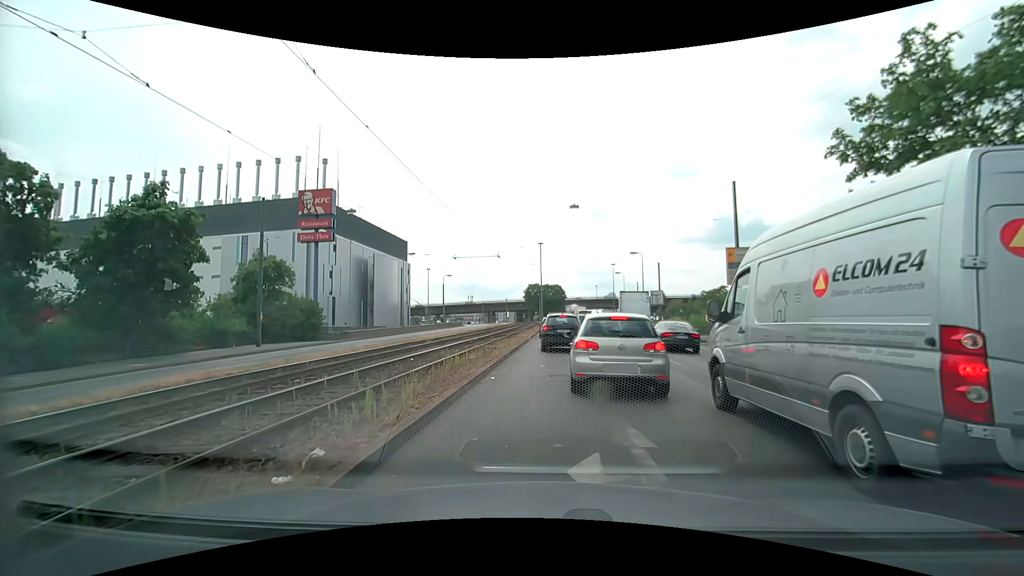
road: primary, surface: asphalt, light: Day
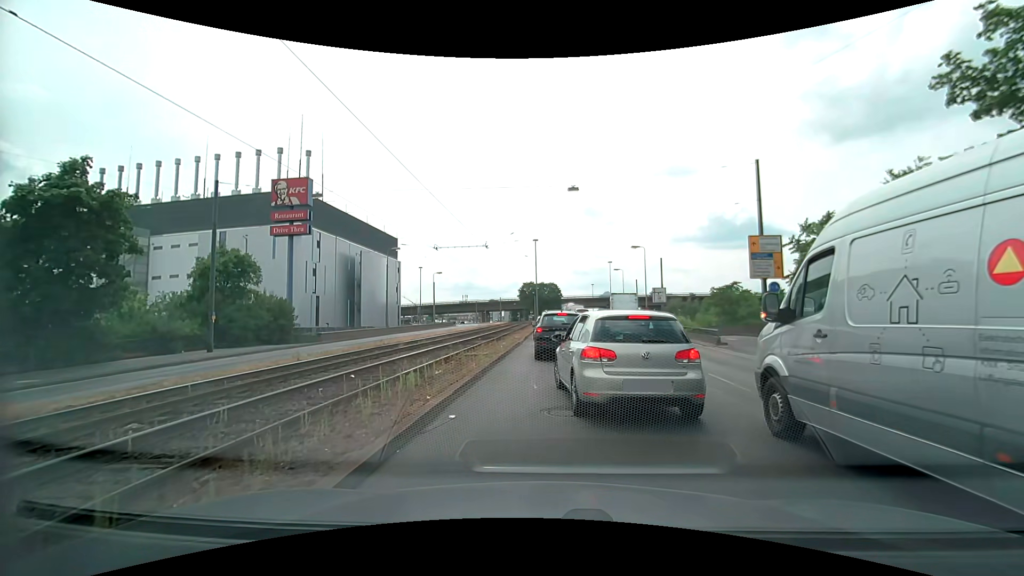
(+0.1, +4.5) m; 0°
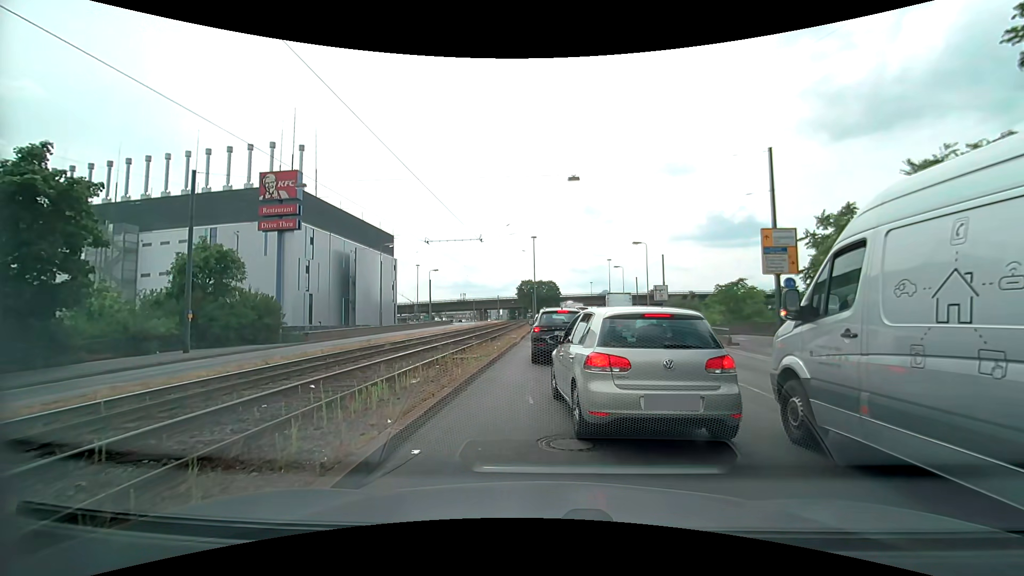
(0.0, +1.8) m; +1°
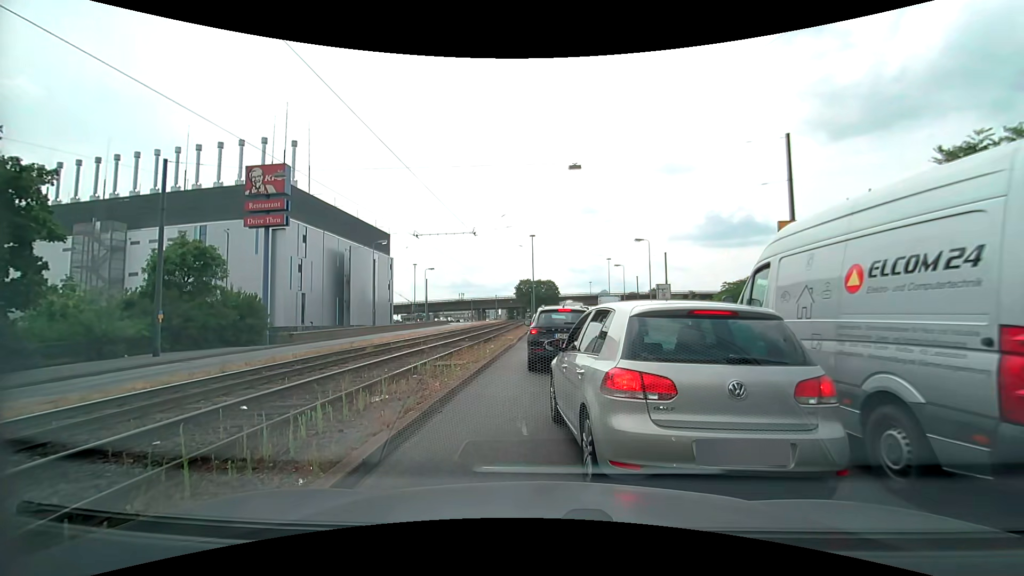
(0.0, +1.9) m; 0°
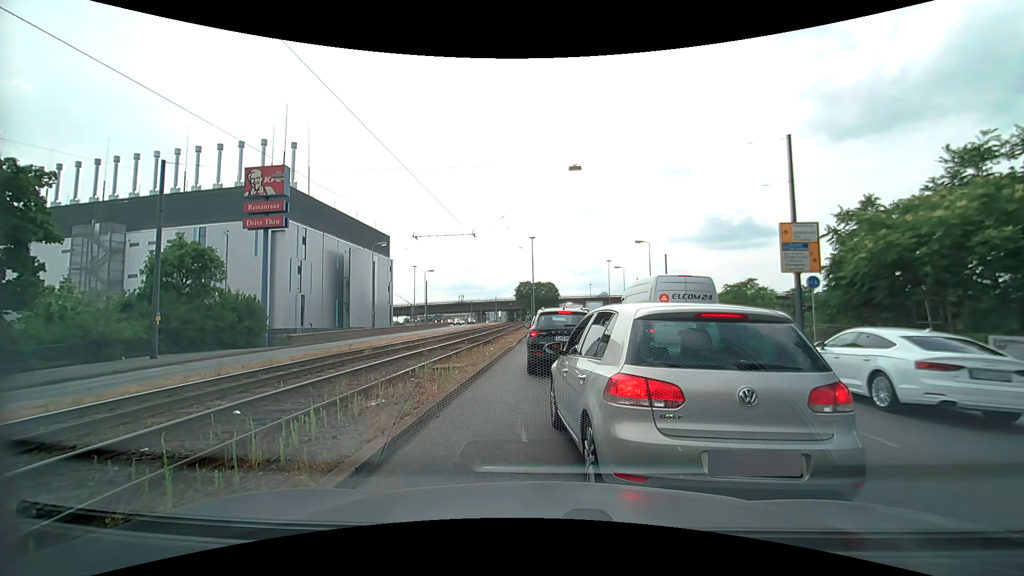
(0.0, +0.3) m; 0°
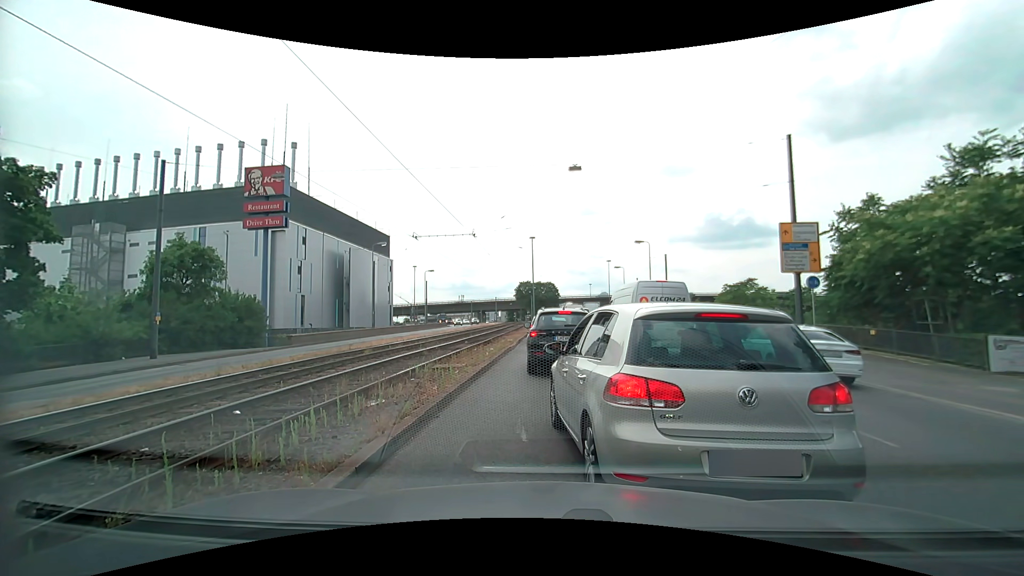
(0.0, 0.0) m; 0°
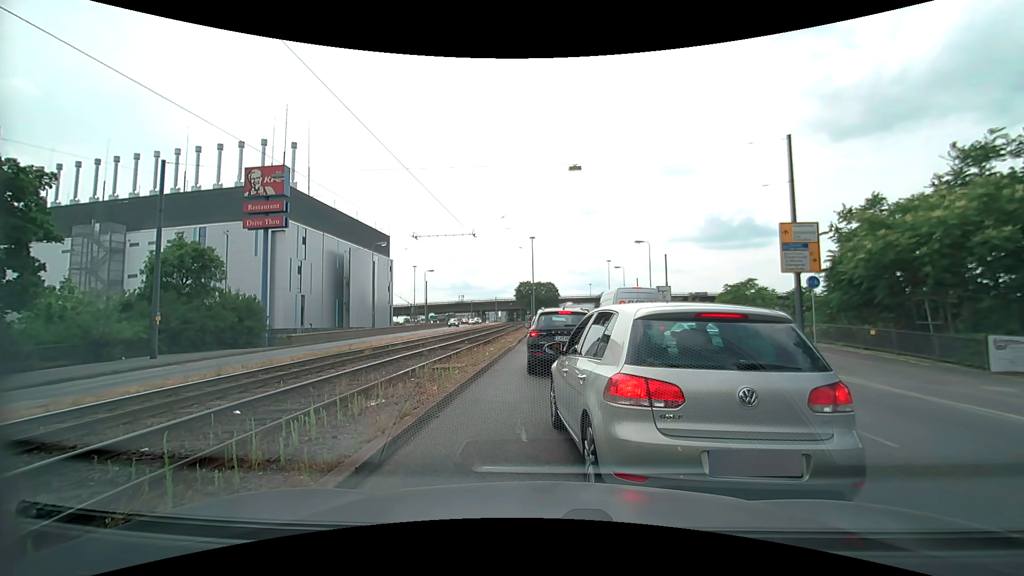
(0.0, 0.0) m; 0°
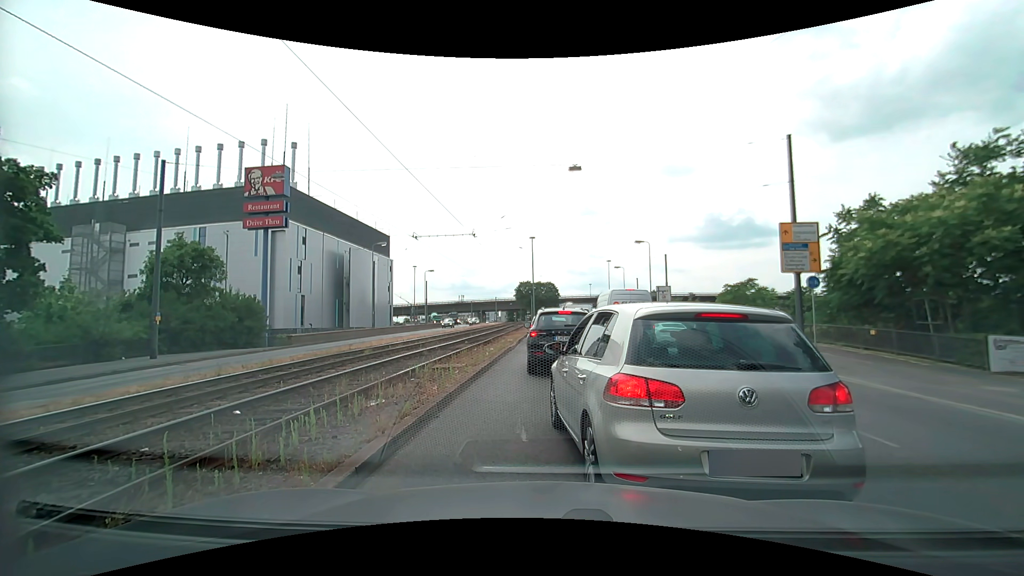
(0.0, 0.0) m; 0°
